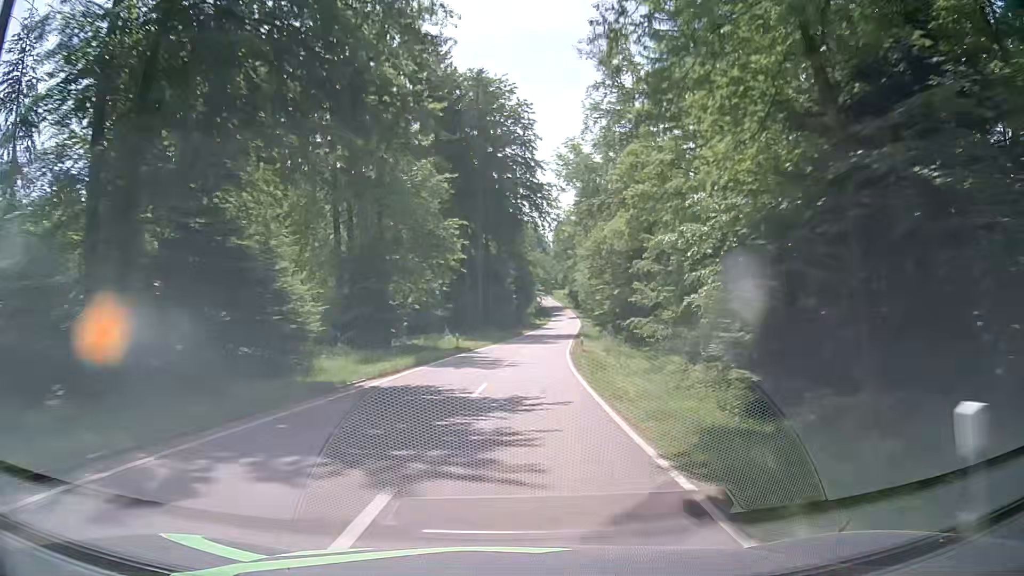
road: tertiary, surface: asphalt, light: Day
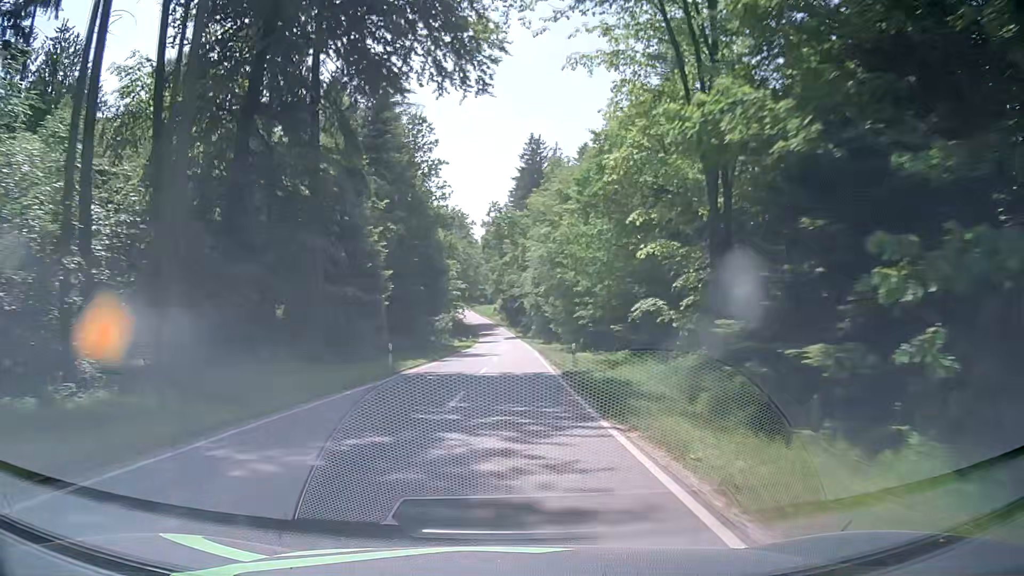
(+3.5, +49.6) m; +7°
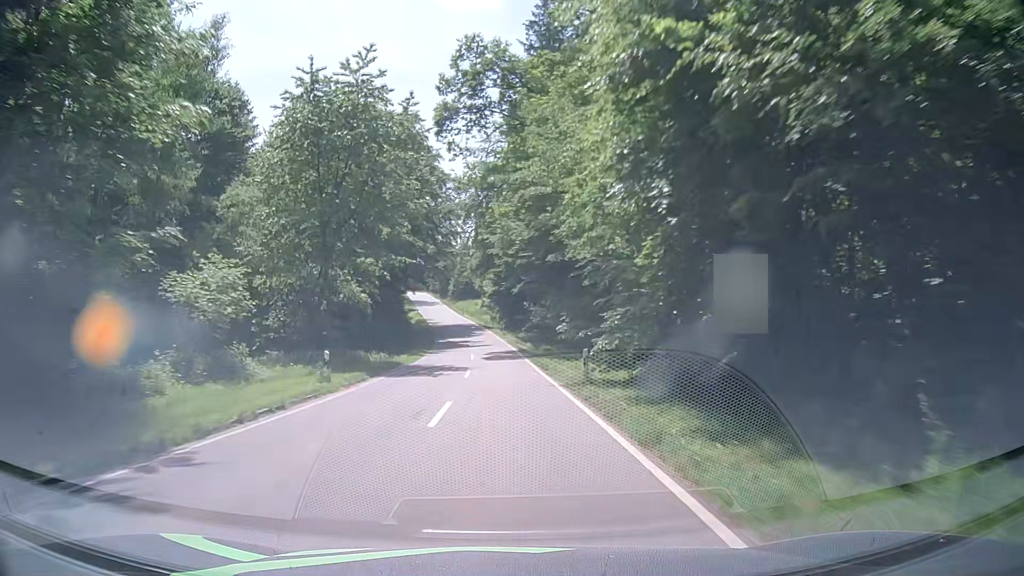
(+1.1, +62.2) m; +1°
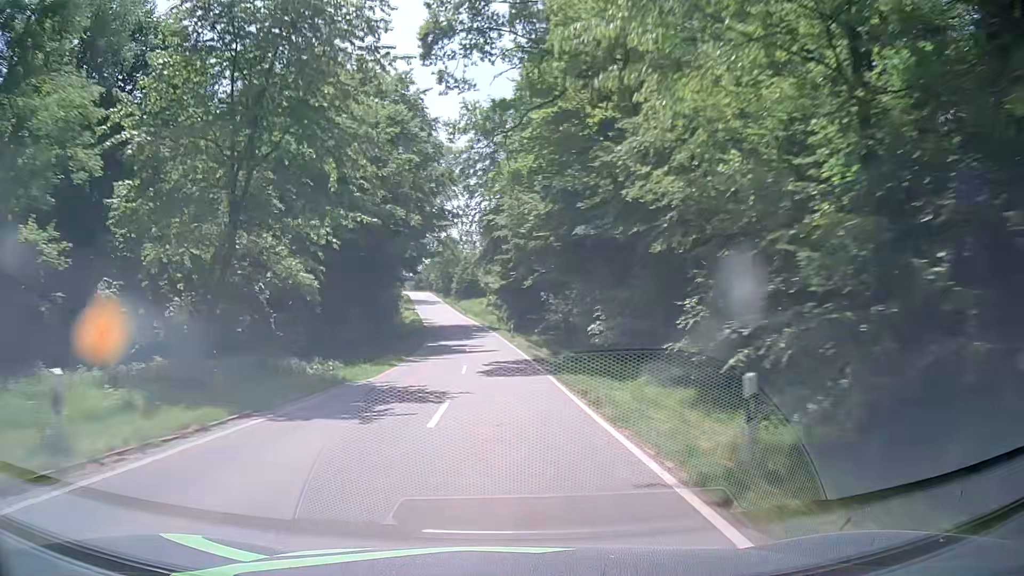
(-0.3, +12.5) m; -2°
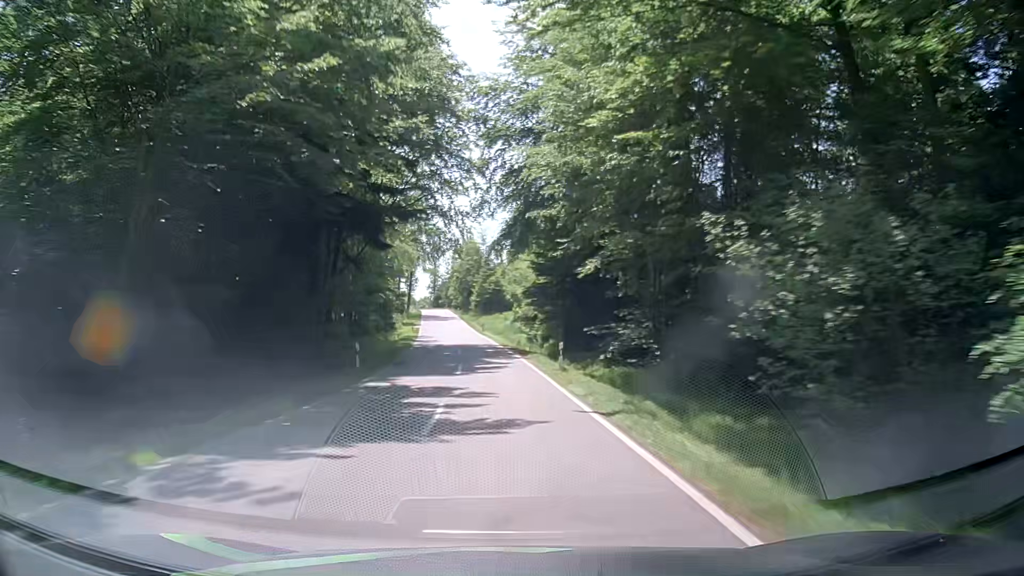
(-0.3, +24.9) m; -3°
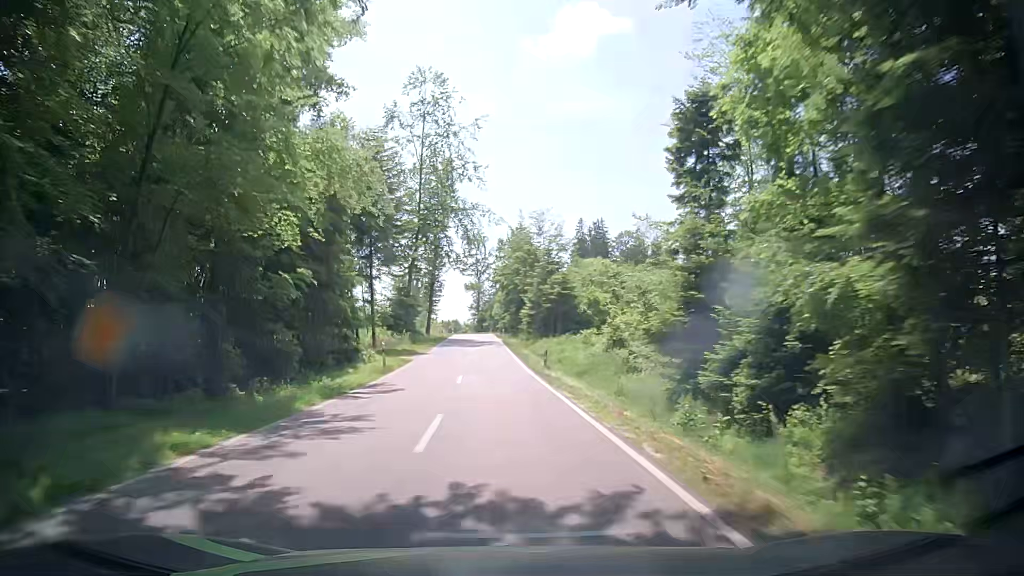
(-1.4, +37.1) m; -4°
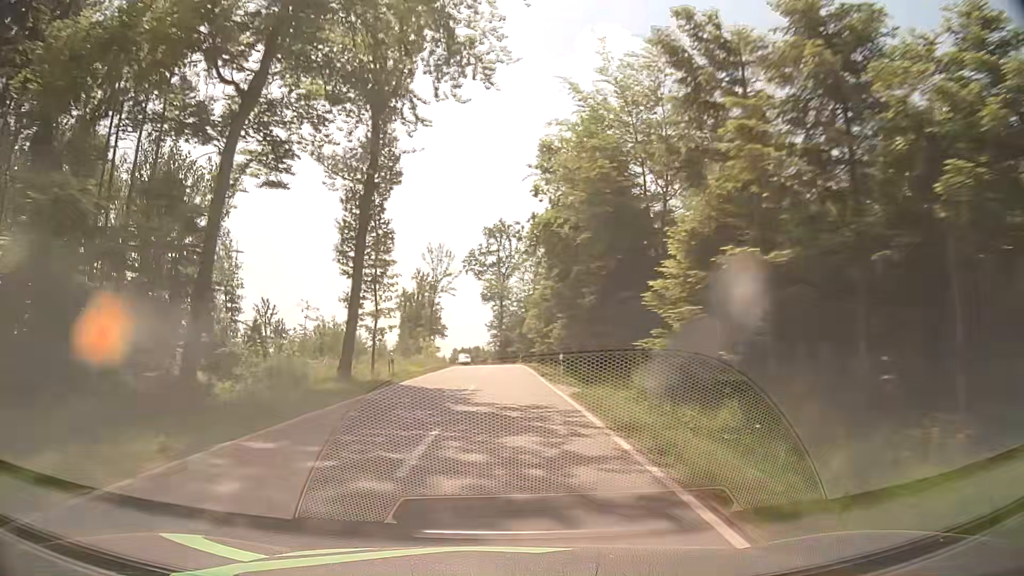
(-1.7, +49.1) m; -3°
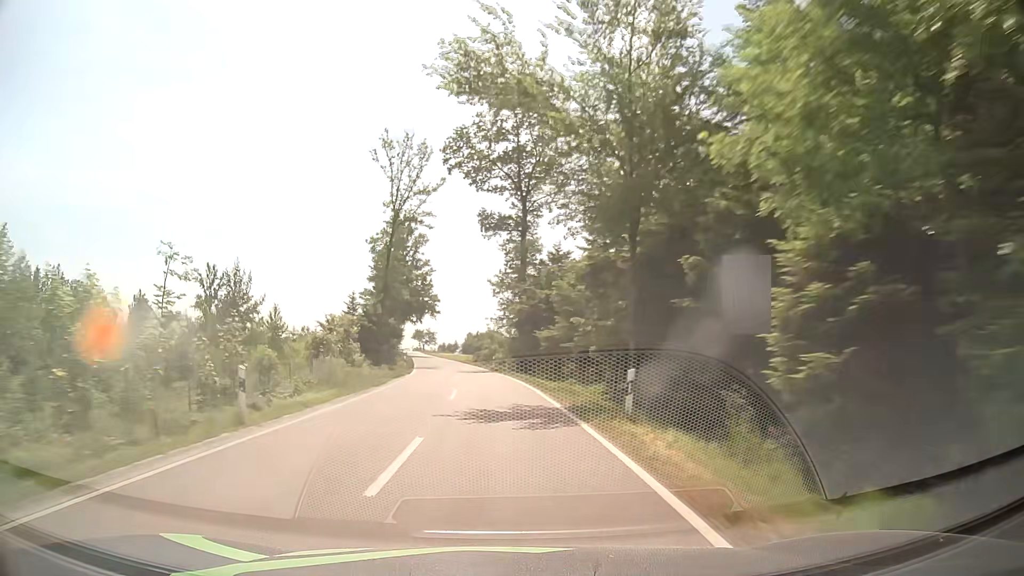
(-0.1, +61.3) m; -2°
(0, +10) (0, +20) (-1, +30) (-2, +40) (-3, +50) (-4, +60) (-5, +70) (-7, +80) (-8, +90) (-10, +99) m
